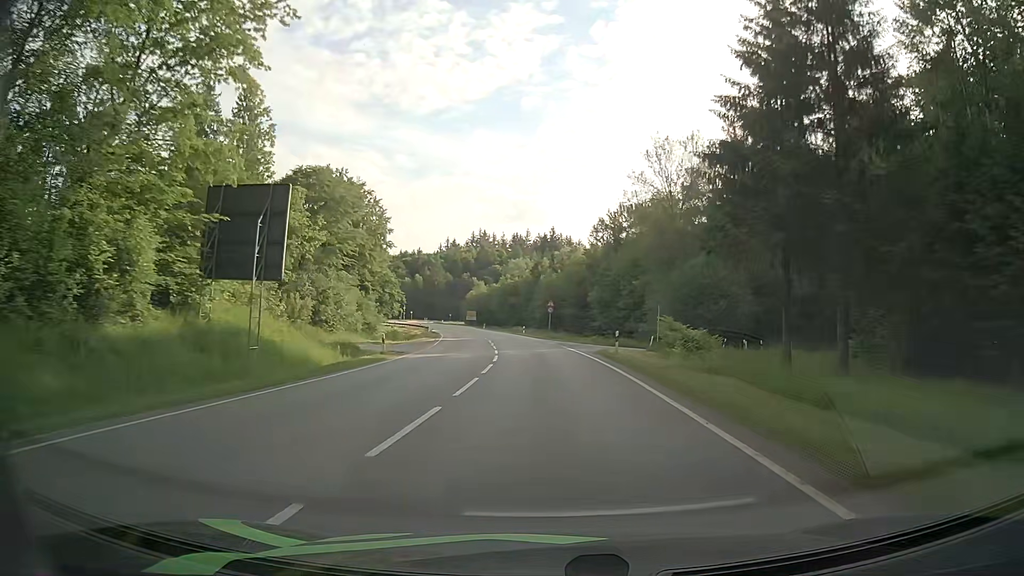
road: secondary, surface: asphalt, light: Day
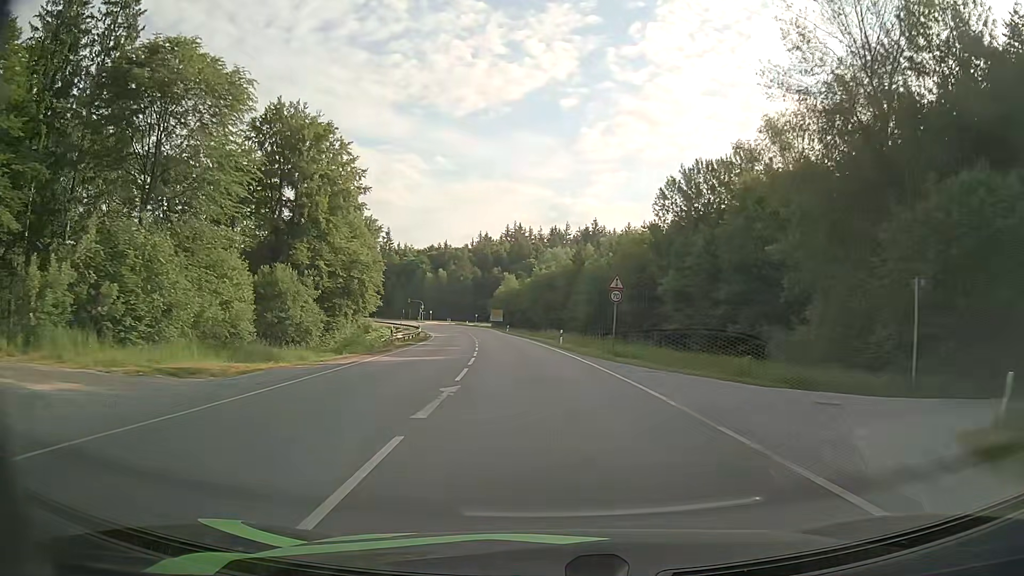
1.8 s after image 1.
(-1.1, +33.0) m; -4°
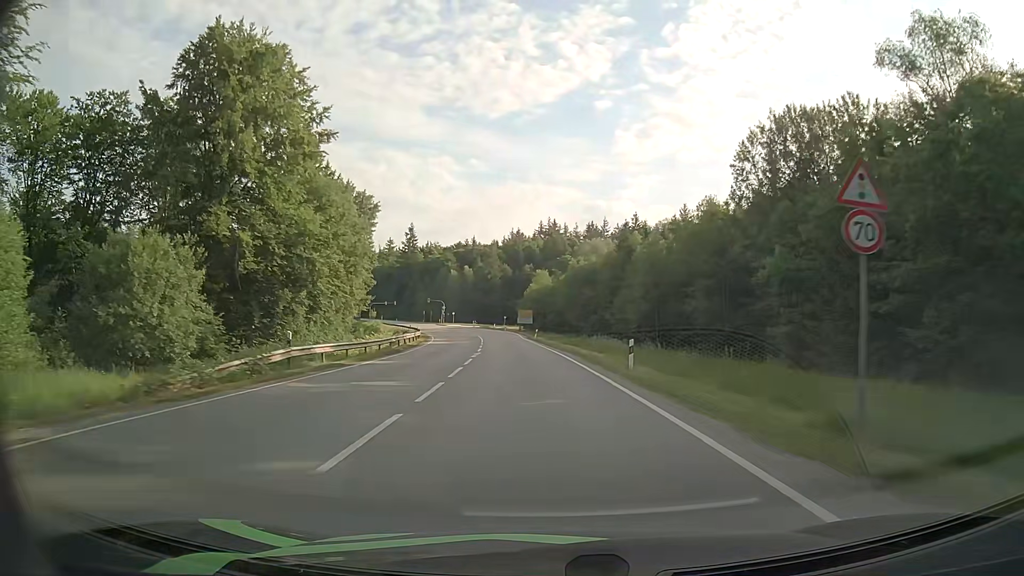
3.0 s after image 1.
(-0.5, +22.0) m; -3°
(0, +10) (-1, +20) (-1, +30) (-2, +40) (-3, +50) (-4, +60) (-5, +70) (-7, +80) (-8, +89) (-10, +99) m
